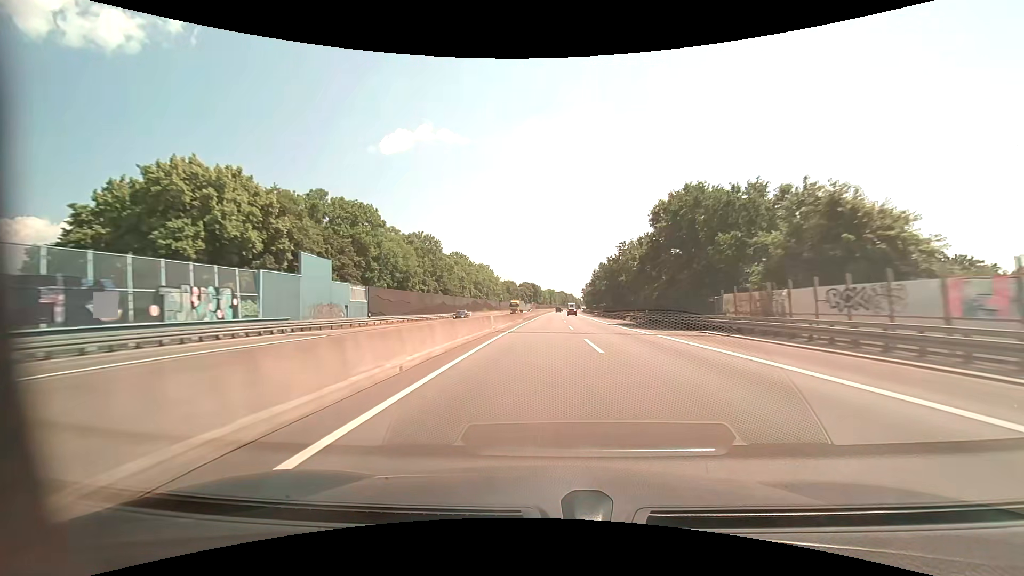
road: motorway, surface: asphalt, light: Day
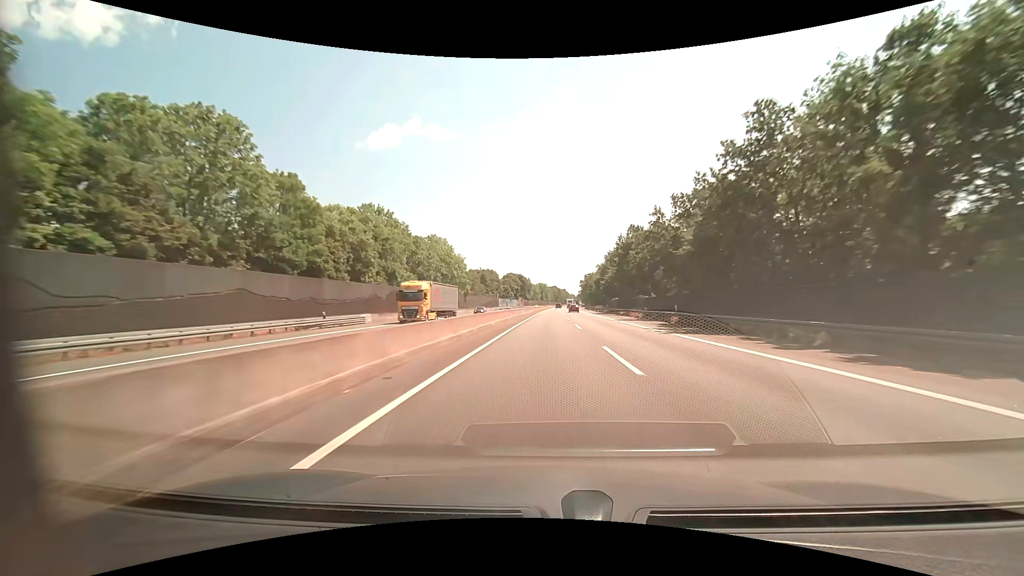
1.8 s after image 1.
(+0.5, +58.8) m; +1°
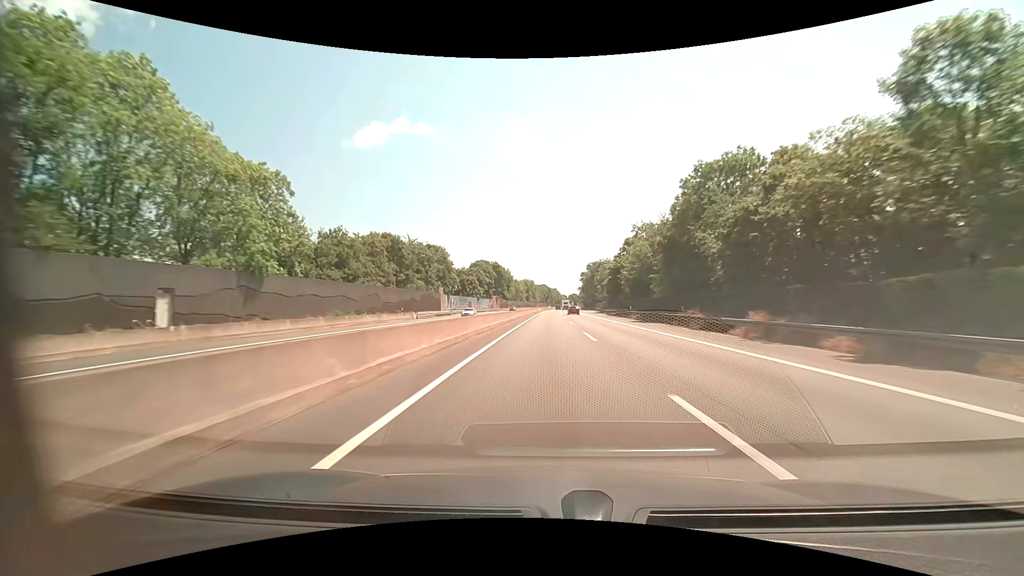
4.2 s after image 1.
(+0.7, +79.9) m; +1°
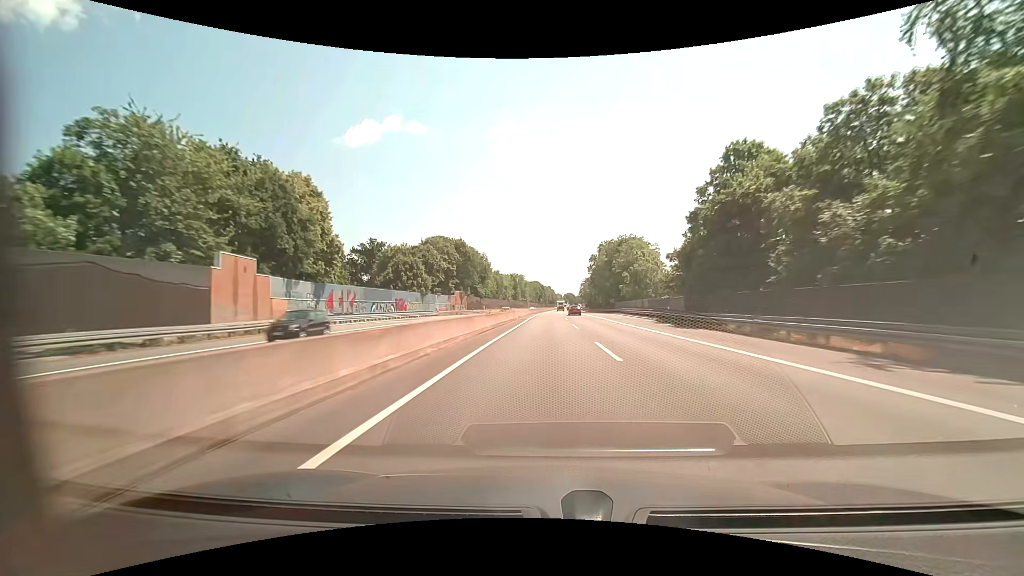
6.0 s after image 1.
(+0.6, +60.8) m; +1°
(0, +10) (0, +20) (0, +30) (0, +40) (0, +50) (0, +60) (+1, +70) (+1, +80) (+1, +90) (+1, +100) m
